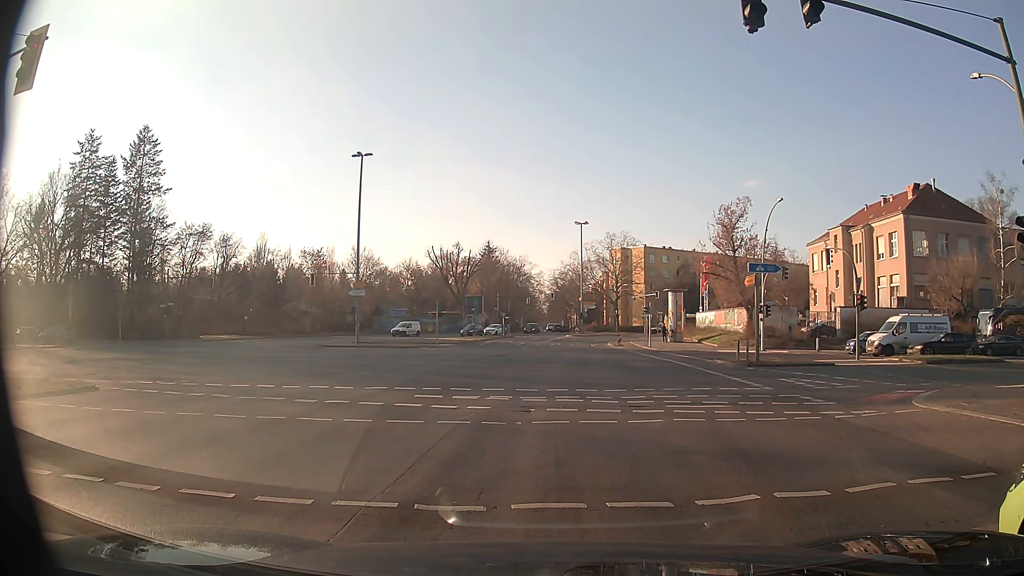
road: secondary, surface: asphalt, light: Day
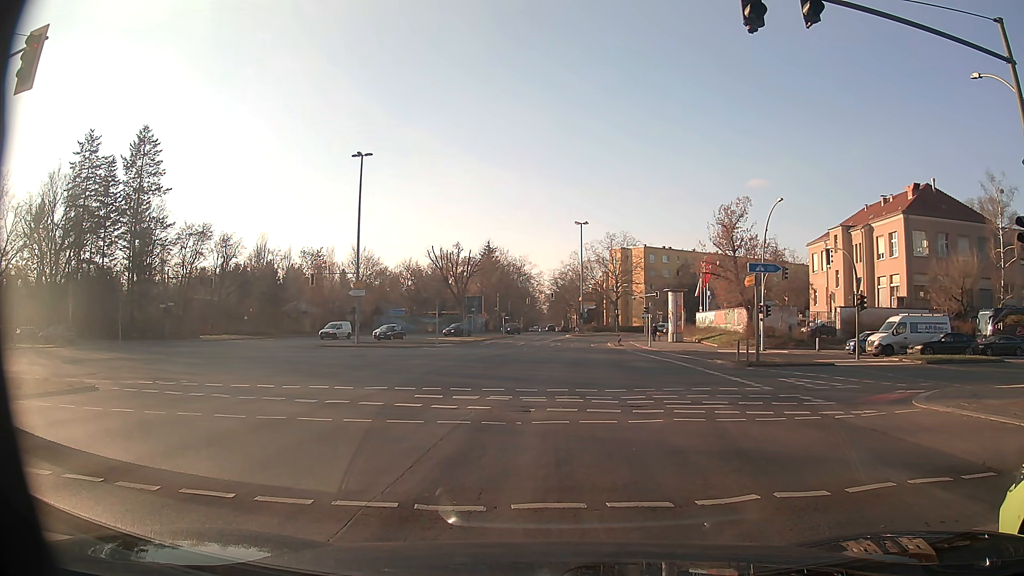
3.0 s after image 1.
(0.0, 0.0) m; 0°
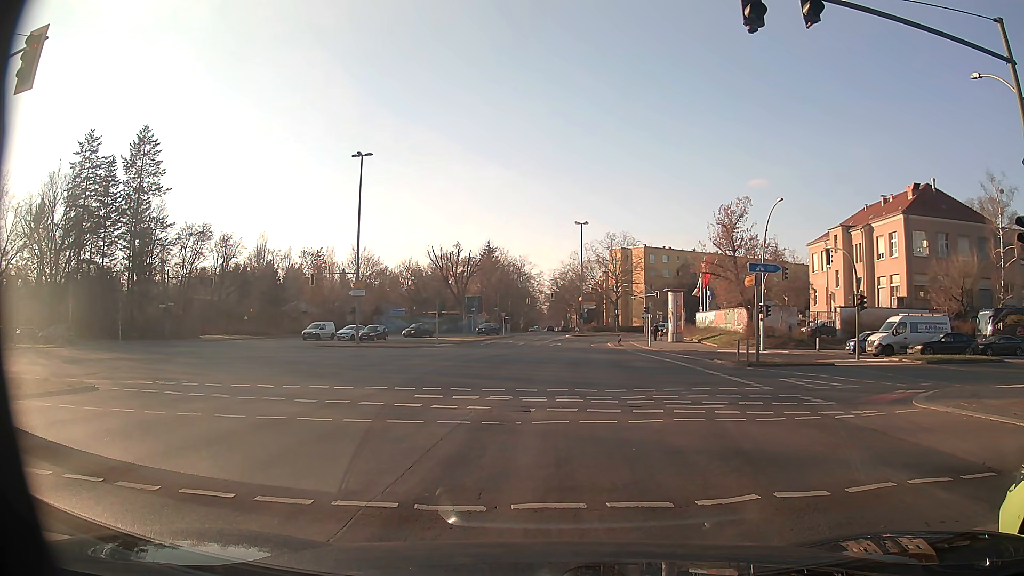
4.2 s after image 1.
(0.0, 0.0) m; 0°
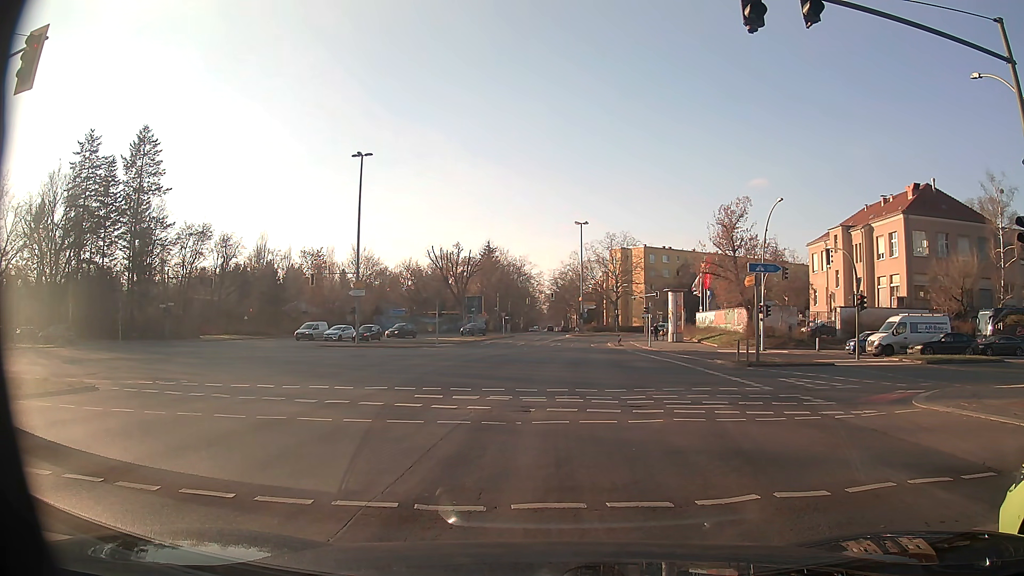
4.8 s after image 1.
(0.0, 0.0) m; 0°
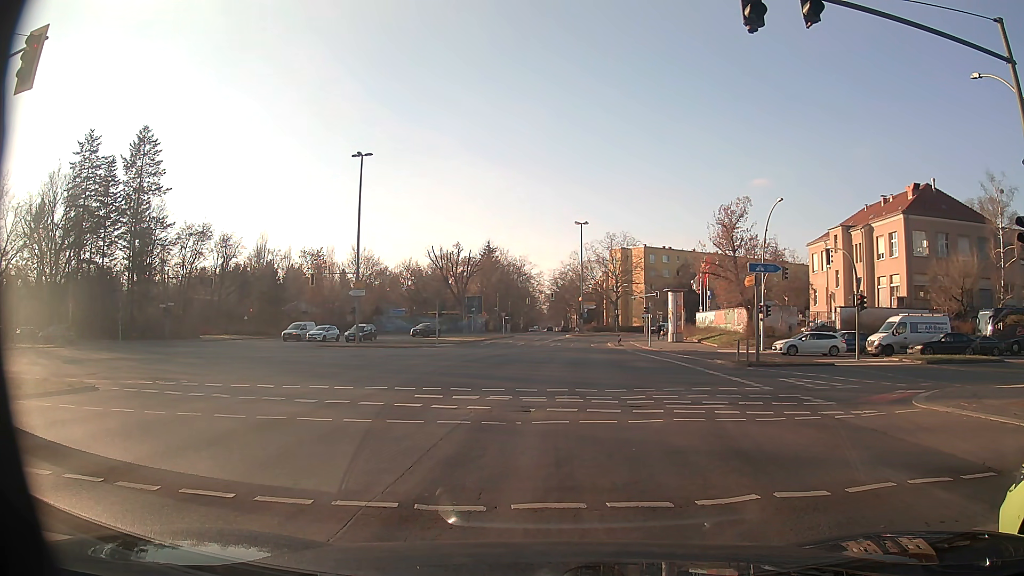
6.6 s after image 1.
(0.0, 0.0) m; 0°
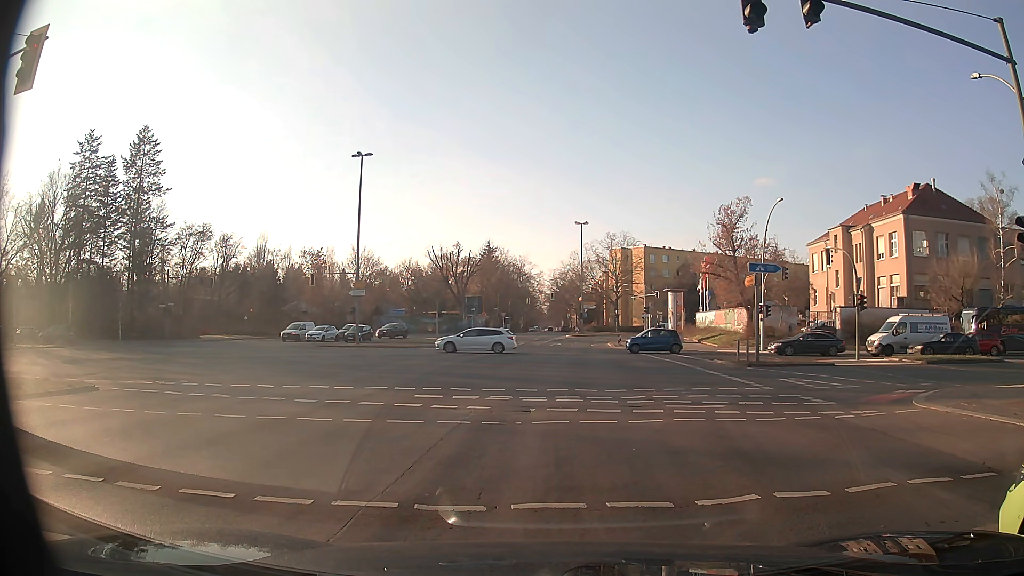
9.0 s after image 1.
(0.0, 0.0) m; 0°
(+1, +10) (+2, +20) (+3, +30) (+4, +40) (+5, +50) (+6, +60) (+8, +69) (+12, +79) (+16, +88) (+22, +96) m
